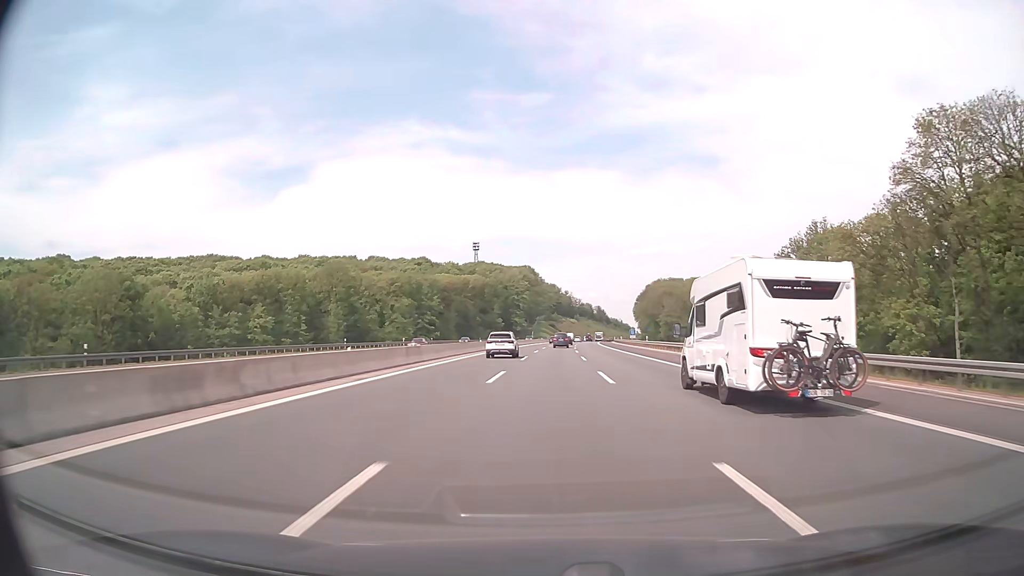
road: motorway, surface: asphalt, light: Day
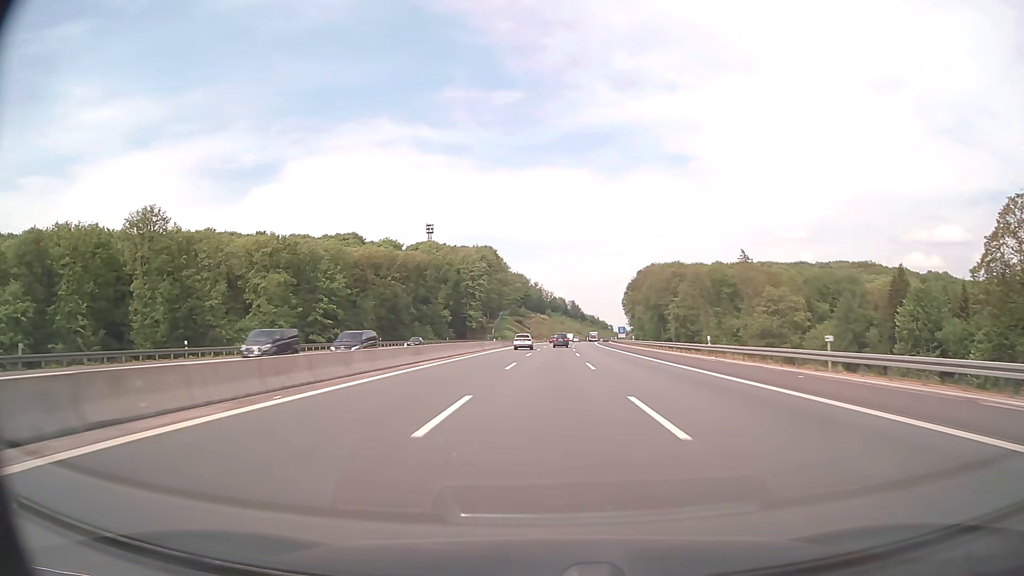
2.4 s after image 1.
(+1.9, +82.6) m; +3°
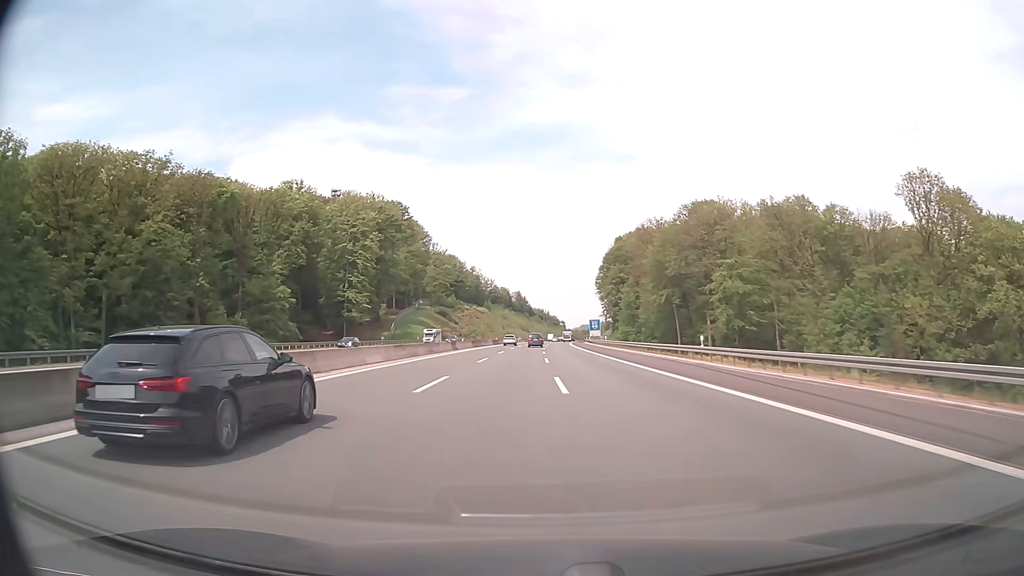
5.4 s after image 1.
(+3.6, +103.3) m; +5°
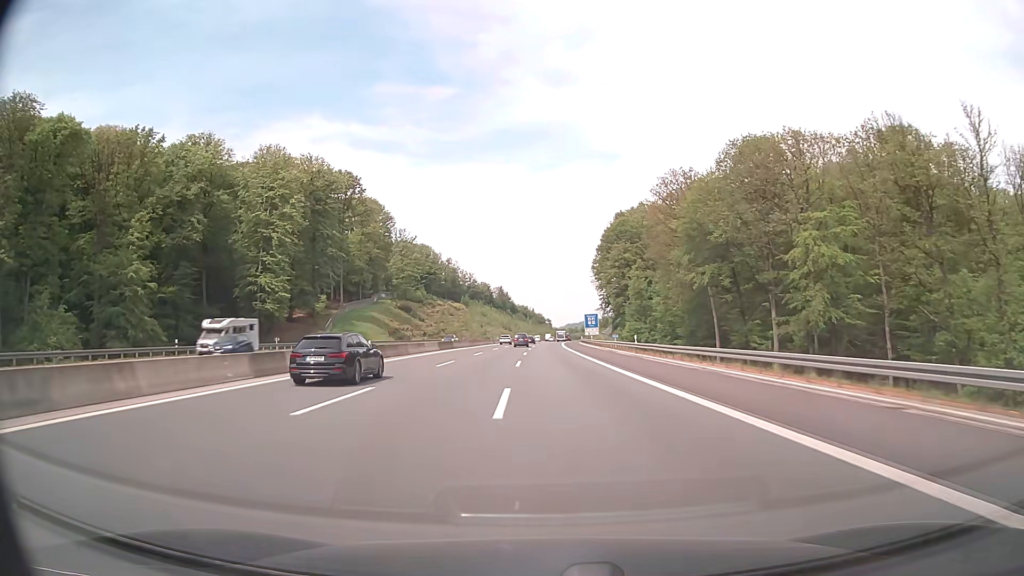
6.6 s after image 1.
(+0.7, +41.4) m; +2°
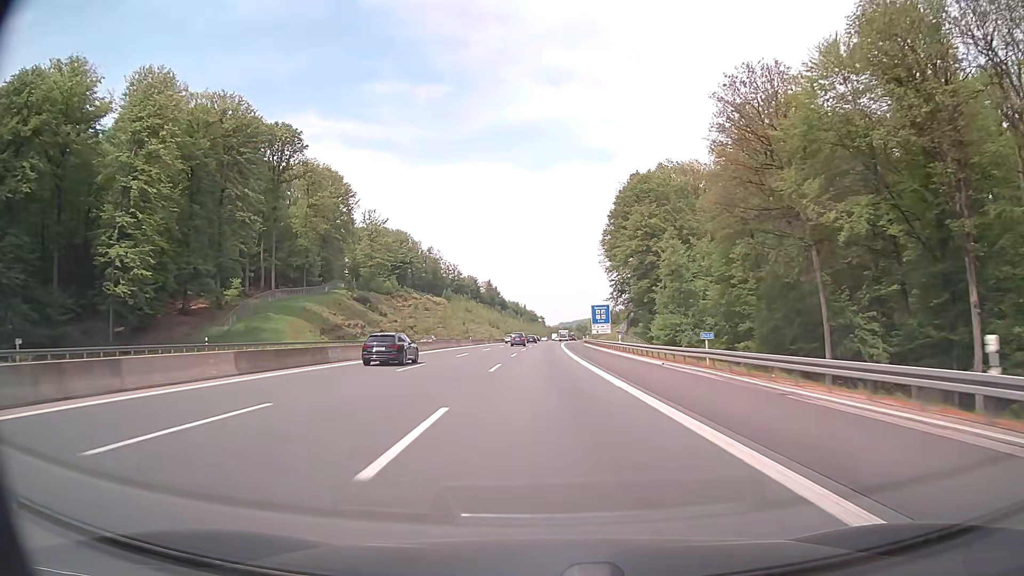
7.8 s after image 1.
(+0.2, +41.4) m; +1°
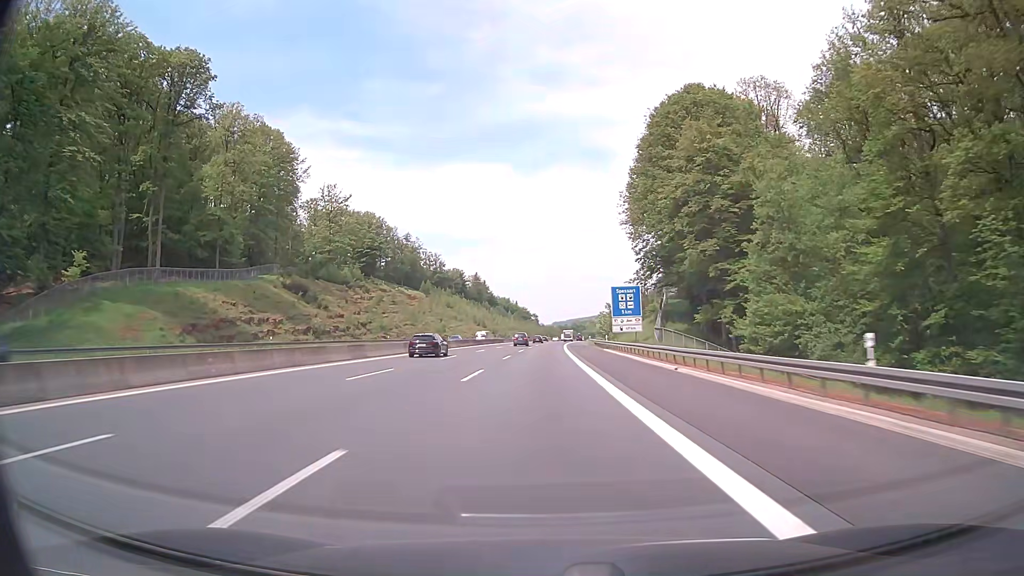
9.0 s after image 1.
(+0.1, +41.4) m; 0°
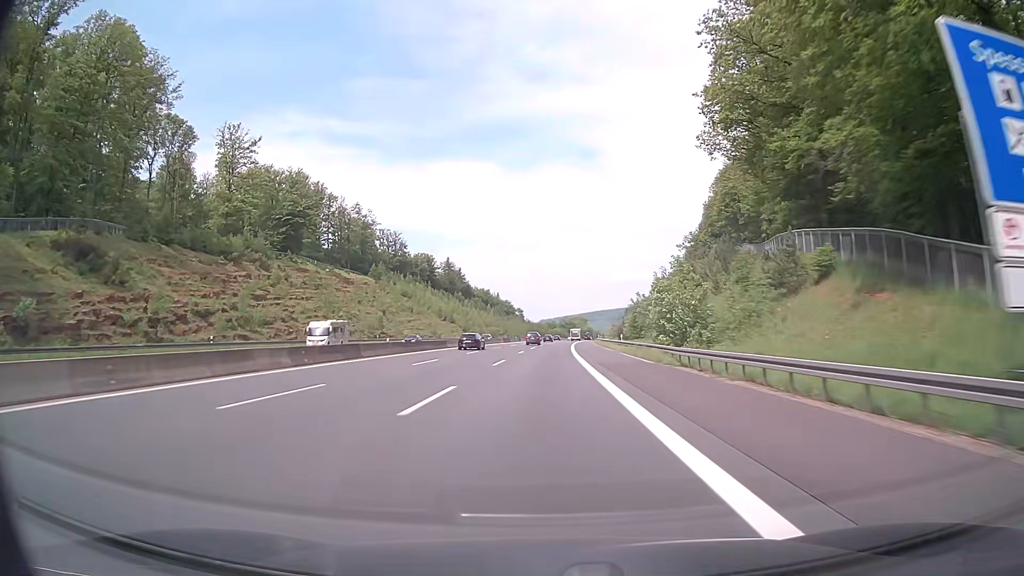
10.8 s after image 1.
(+0.6, +62.0) m; +1°
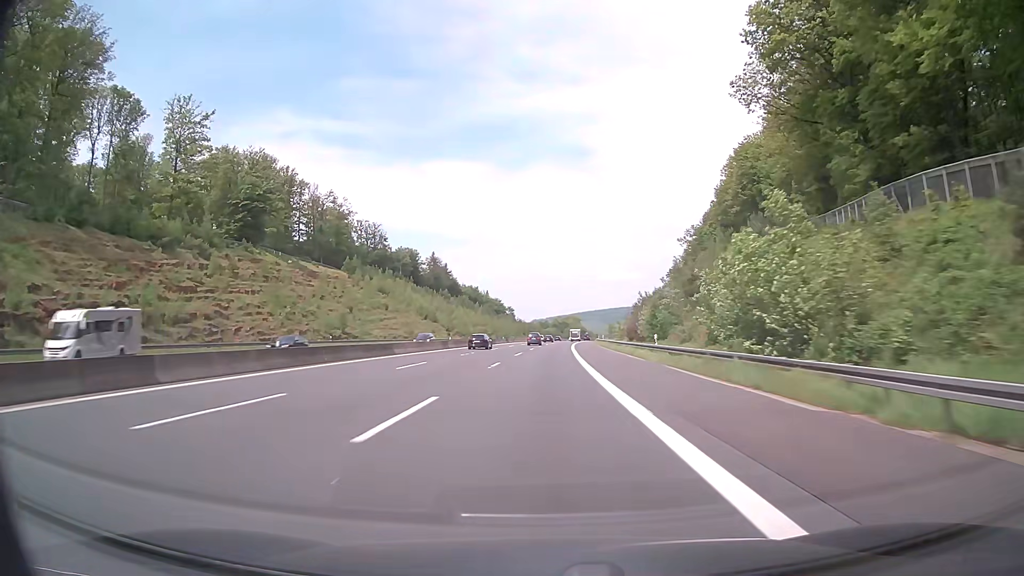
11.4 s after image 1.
(+0.1, +20.6) m; 0°
(0, +10) (0, +20) (0, +30) (+1, +40) (+1, +50) (+1, +60) (+2, +70) (+2, +80) (+2, +90) (+3, +100) m
